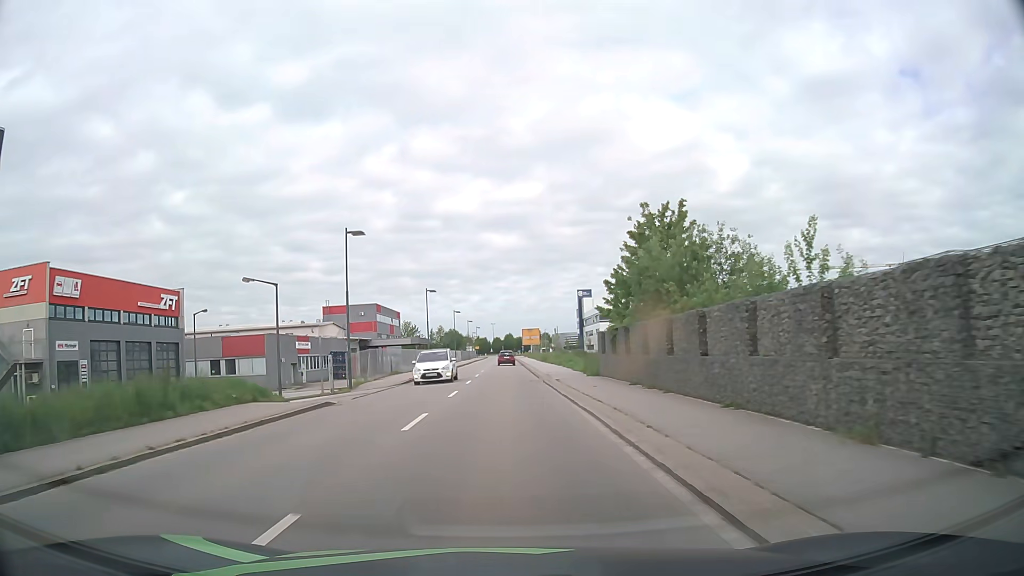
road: primary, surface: asphalt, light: Day
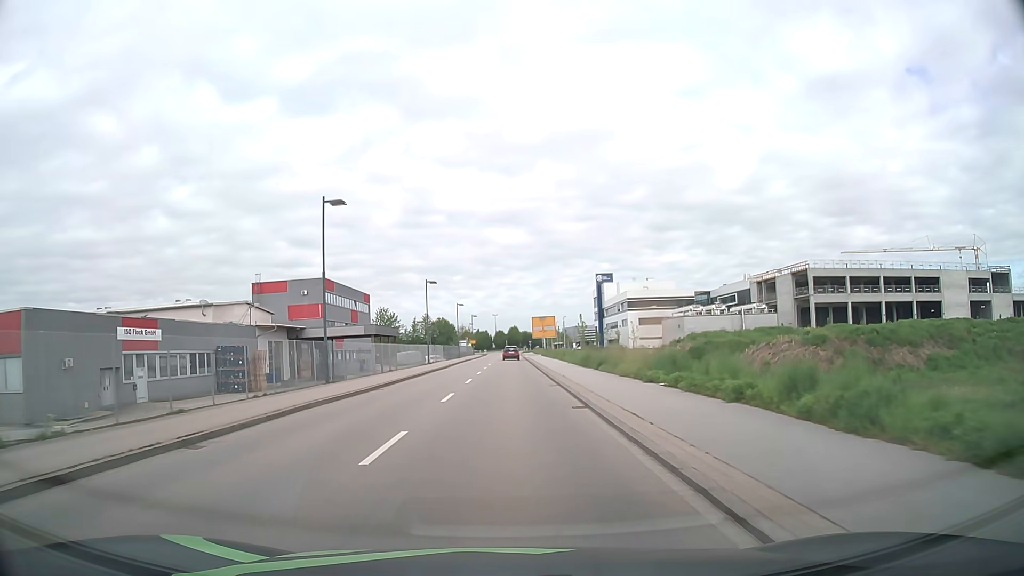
(-0.3, +39.8) m; -1°
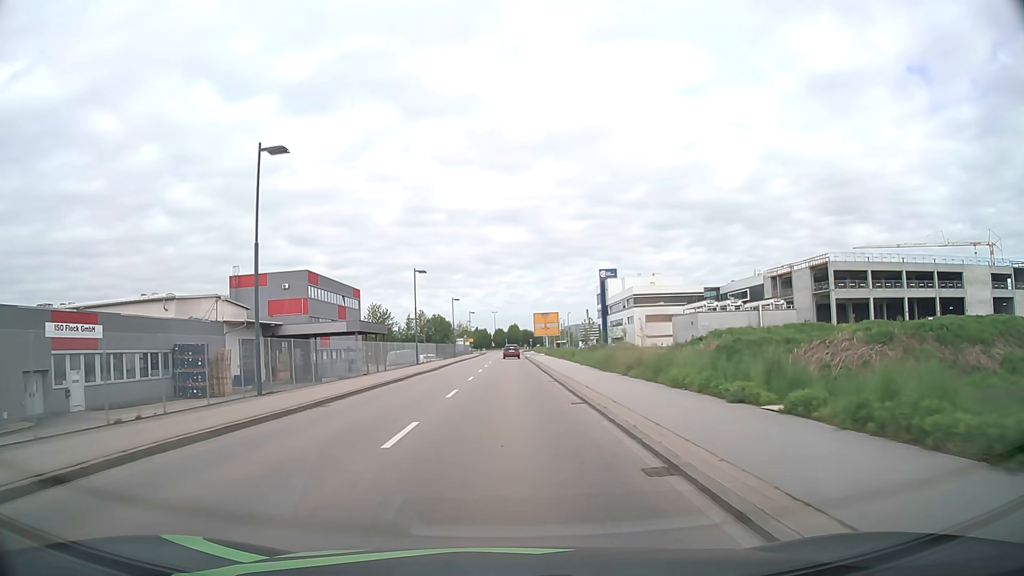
(0.0, +7.9) m; 0°
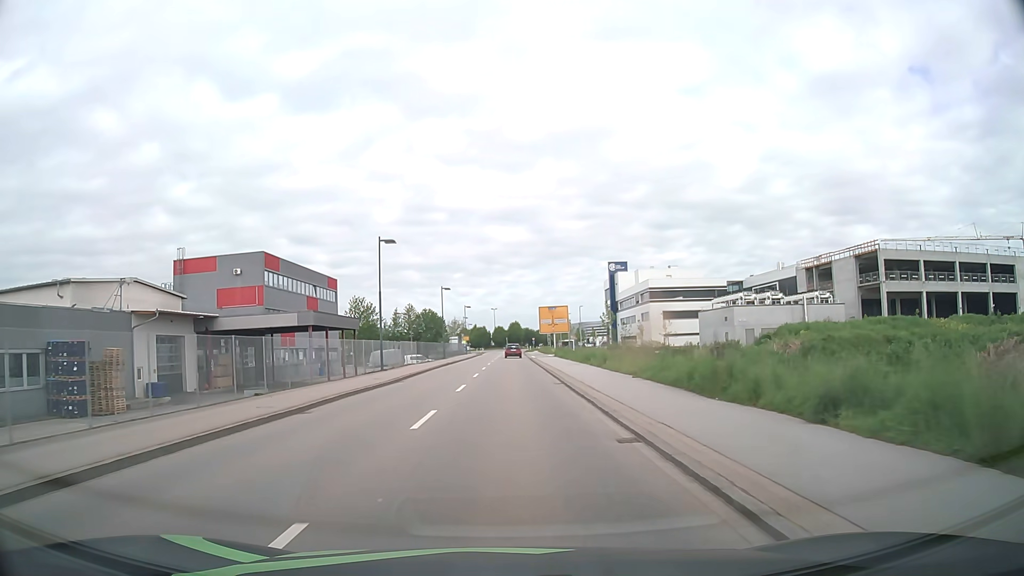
(0.0, +15.9) m; 0°
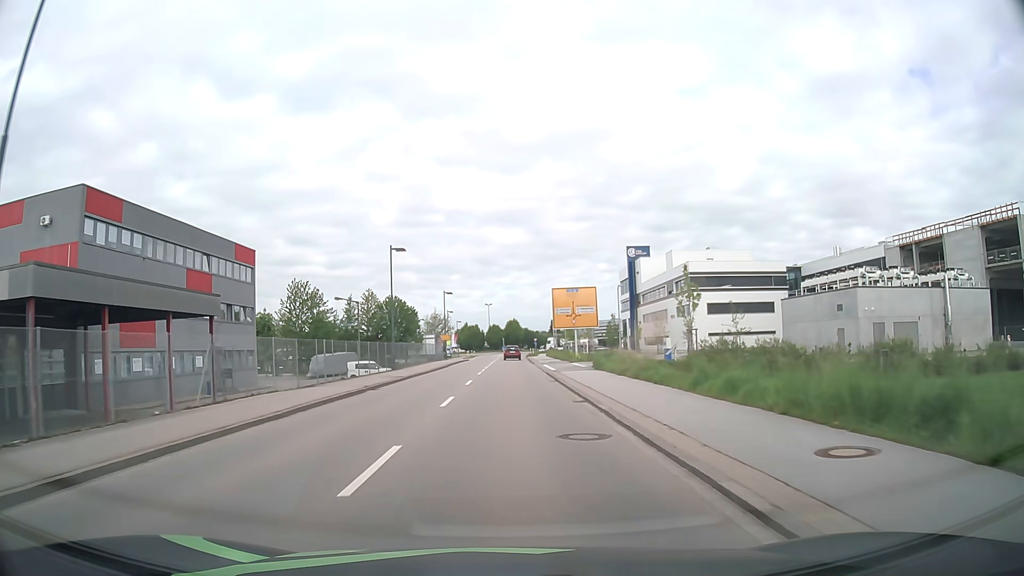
(+0.1, +32.0) m; 0°
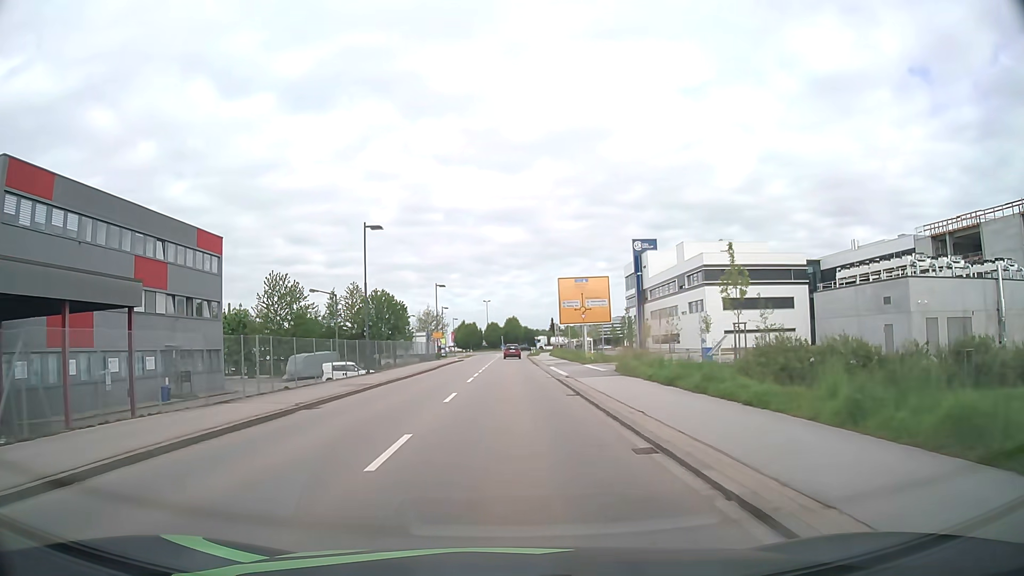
(0.0, +8.0) m; 0°
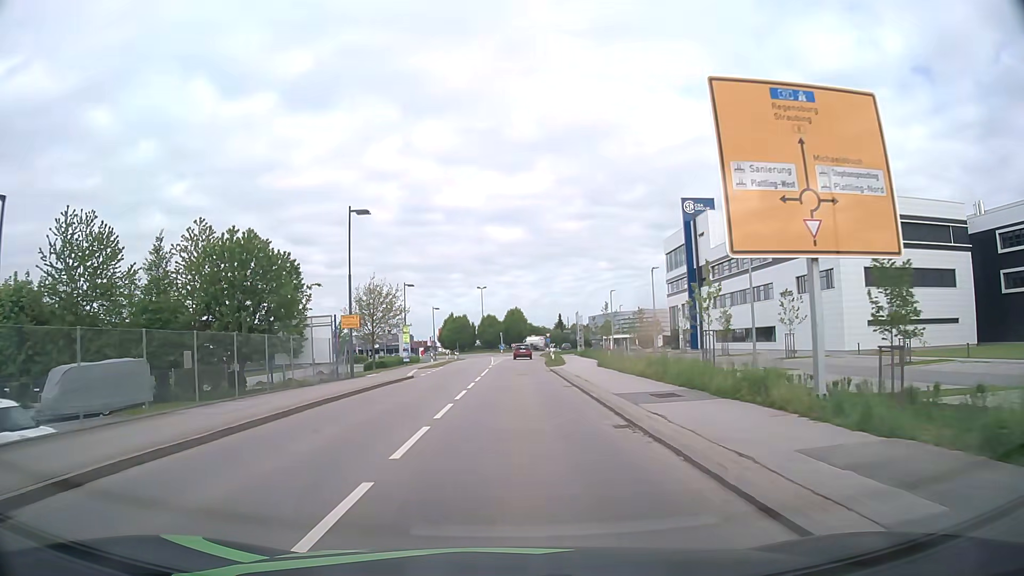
(+0.1, +39.7) m; 0°
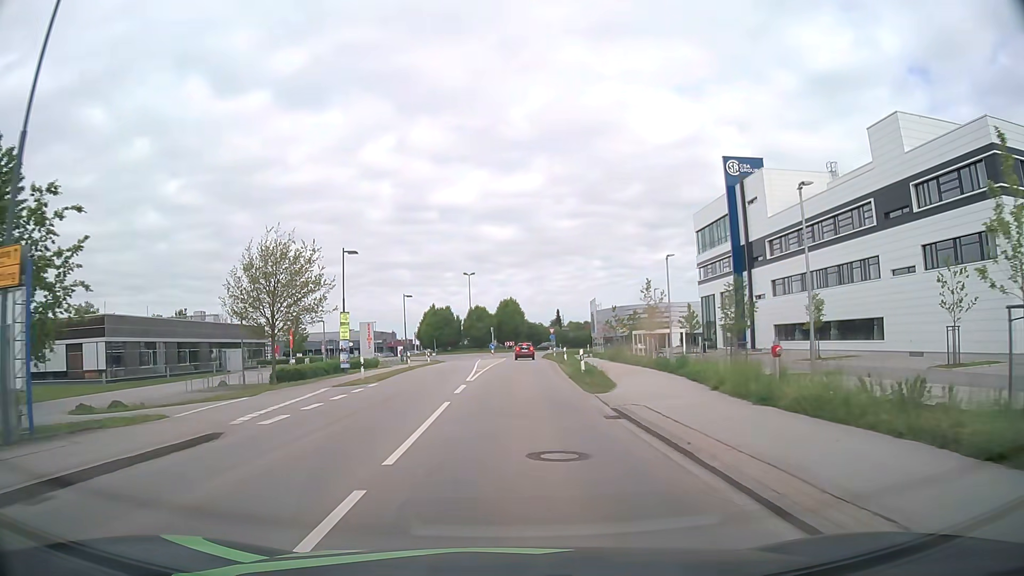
(+0.1, +22.9) m; +1°
(0, +10) (0, +20) (0, +30) (0, +40) (0, +50) (+1, +60) (+1, +70) (+1, +80) (+3, +90) (+7, +99) m
